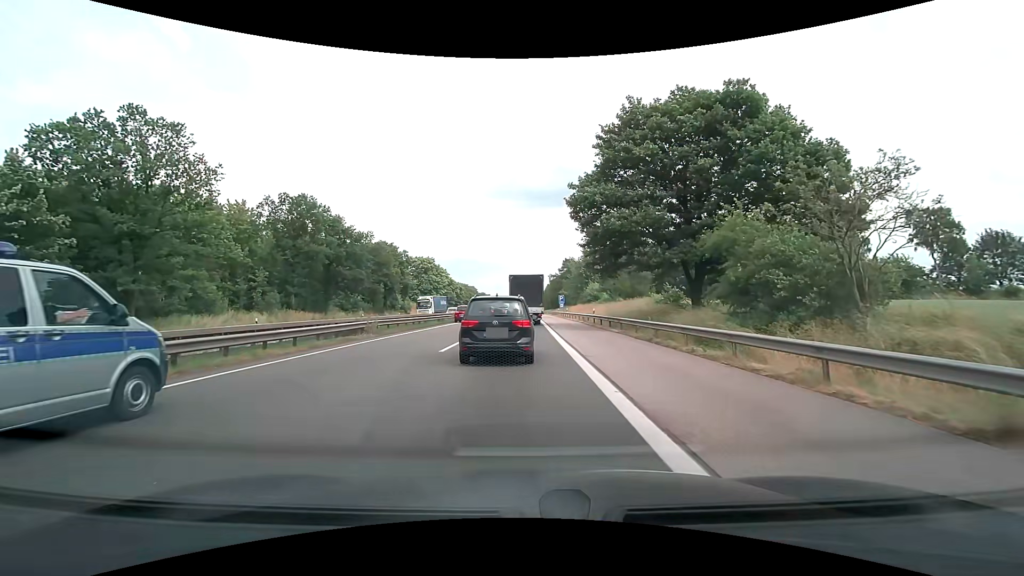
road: motorway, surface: asphalt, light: Day
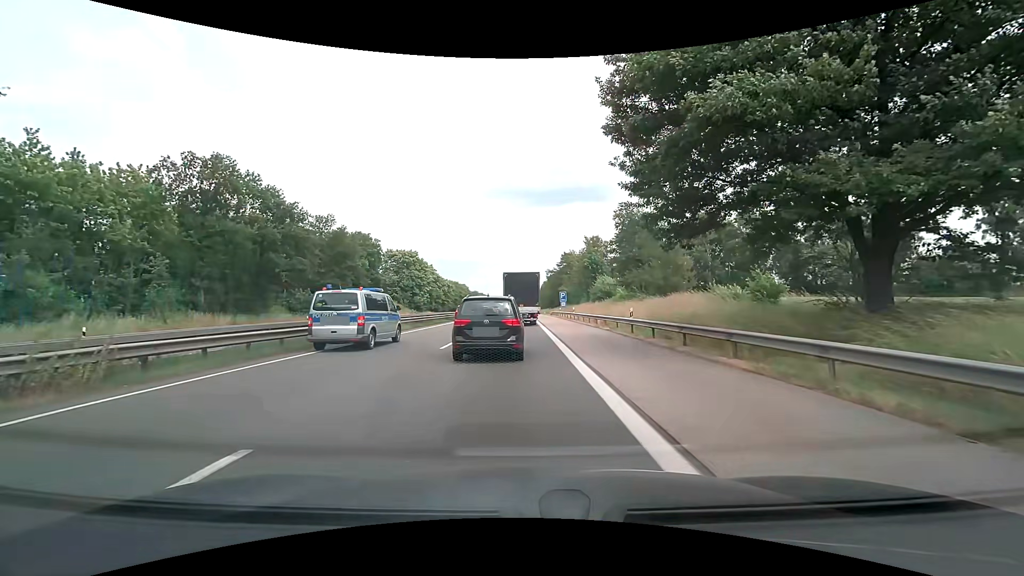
(+0.1, +16.5) m; +1°
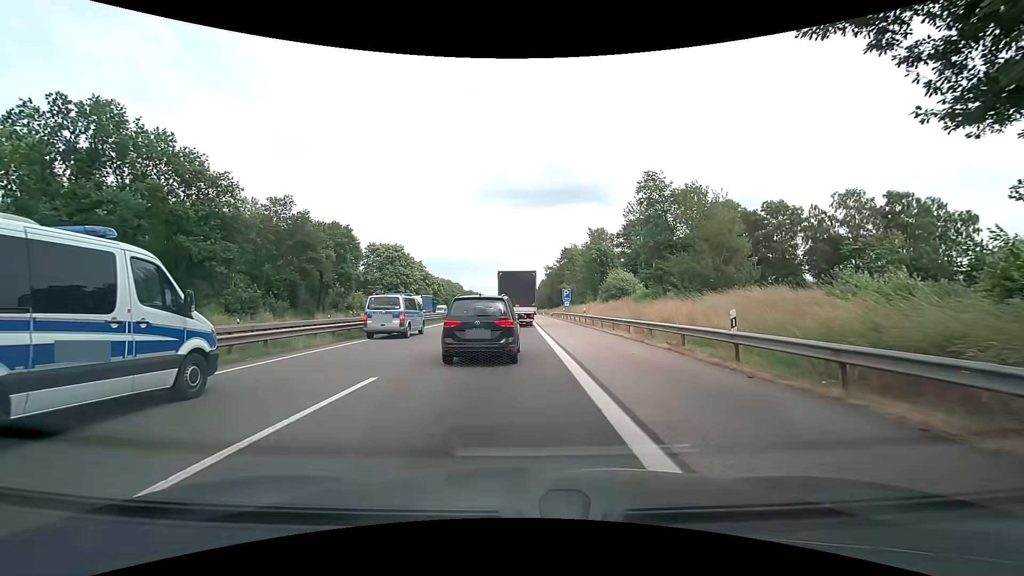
(0.0, +12.7) m; 0°
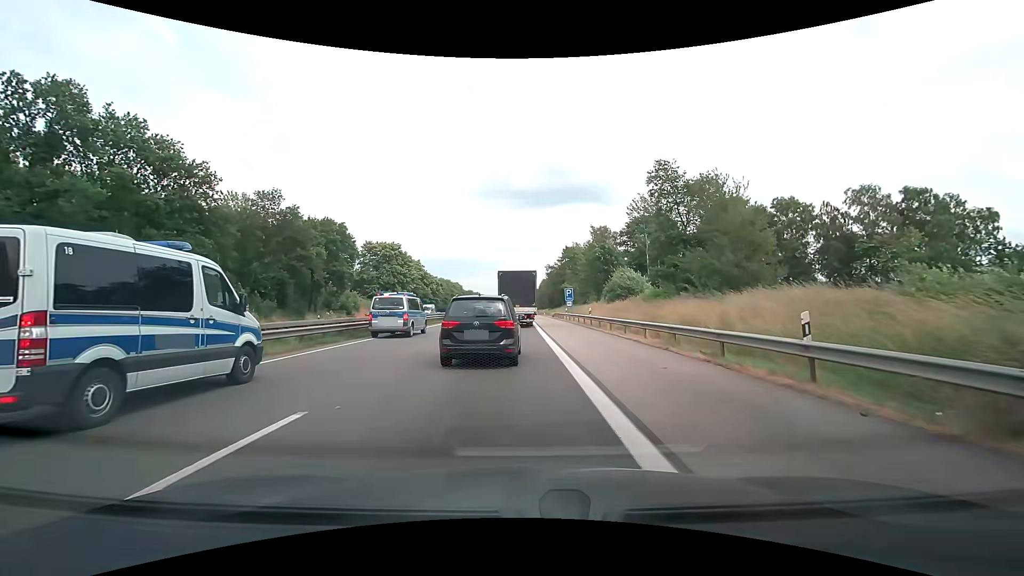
(0.0, +3.2) m; 0°
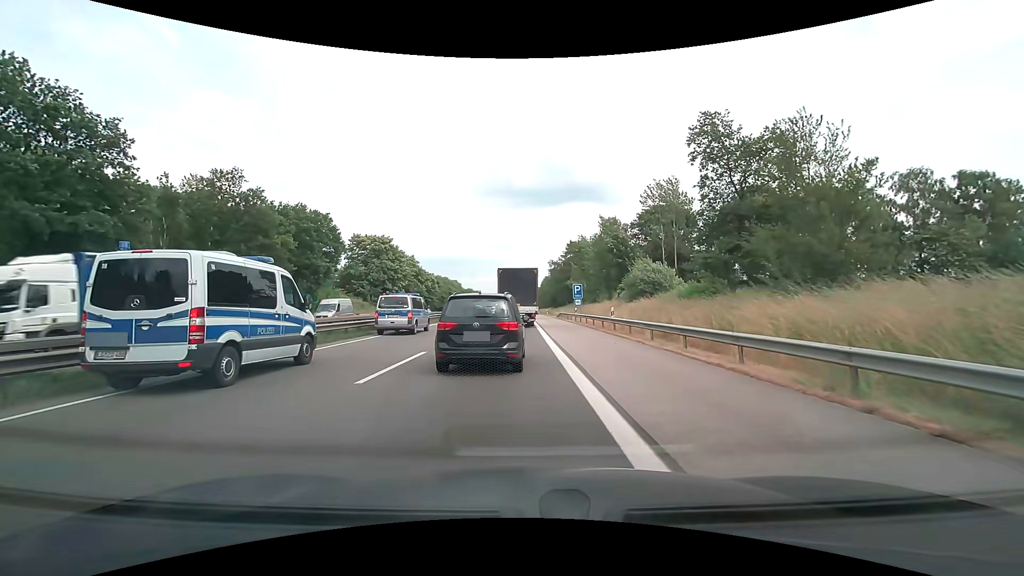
(0.0, +9.2) m; 0°
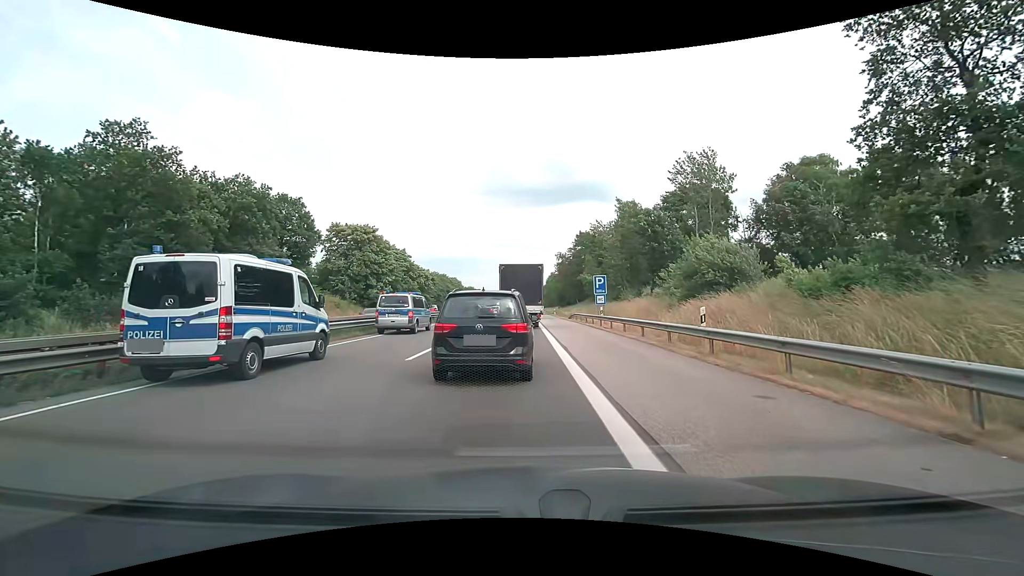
(-0.1, +14.0) m; -1°
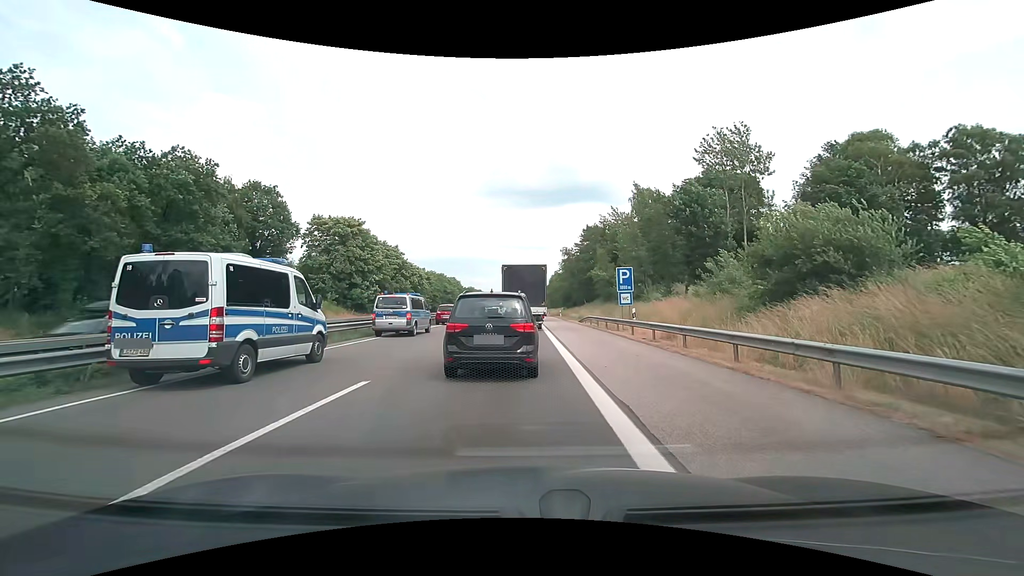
(0.0, +9.4) m; 0°
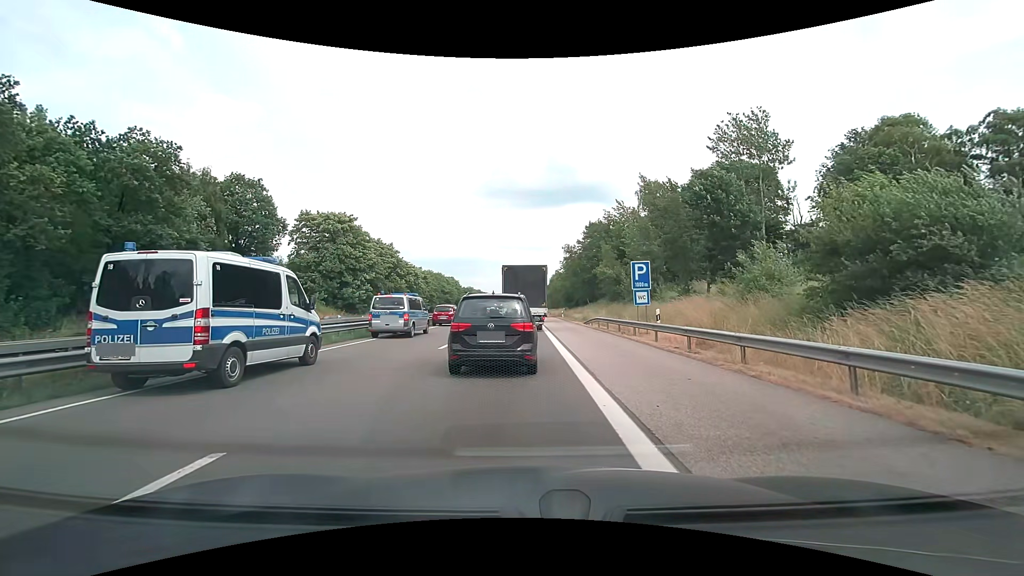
(0.0, +4.4) m; 0°
